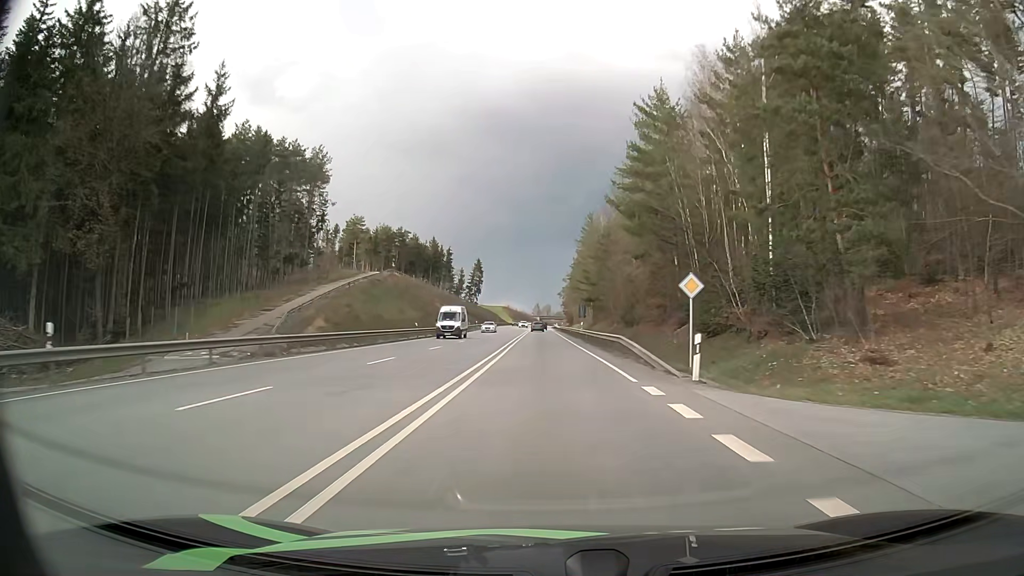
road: primary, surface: asphalt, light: Day
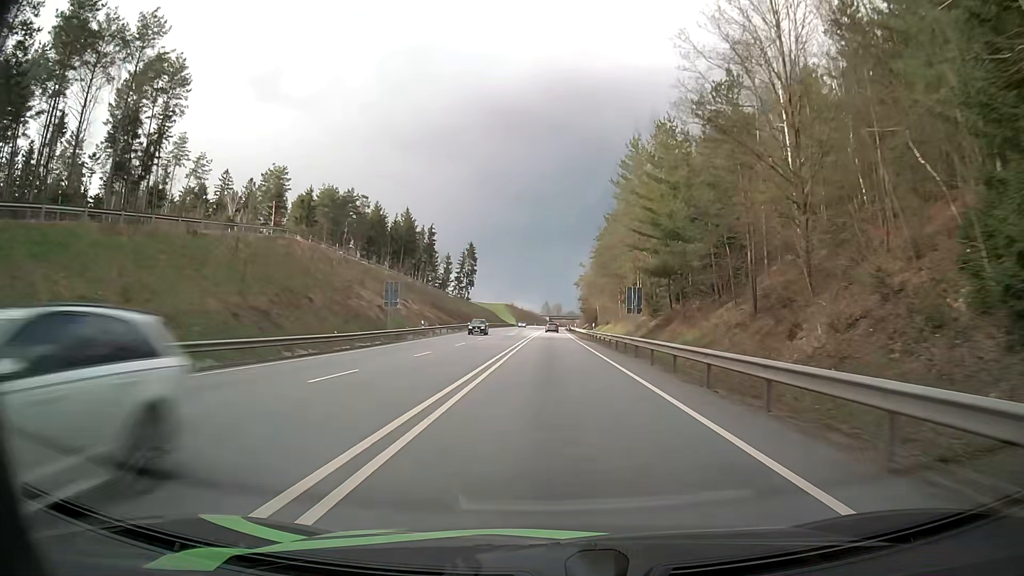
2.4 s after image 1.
(-0.5, +54.2) m; -1°
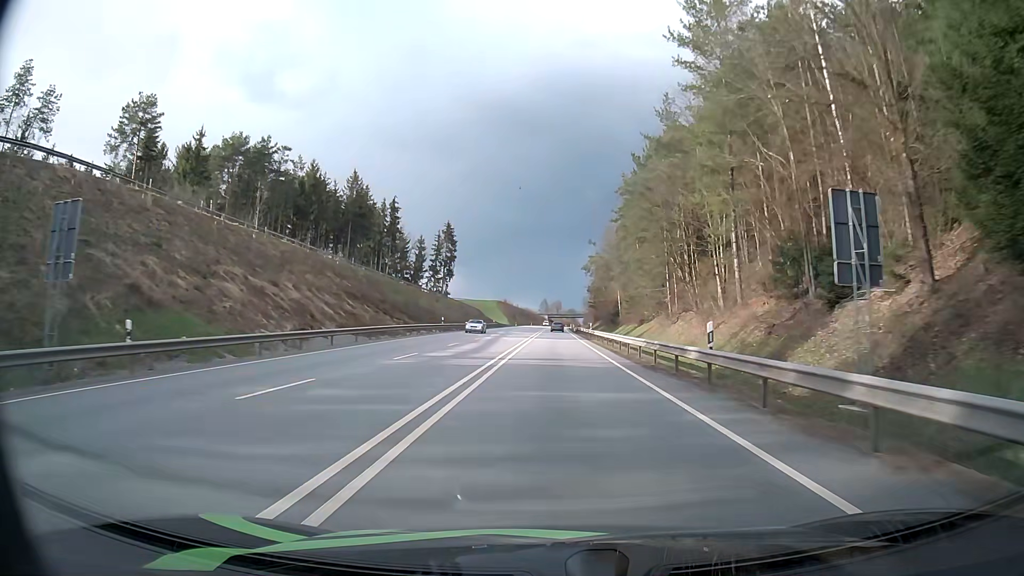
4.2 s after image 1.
(+0.1, +39.7) m; 0°
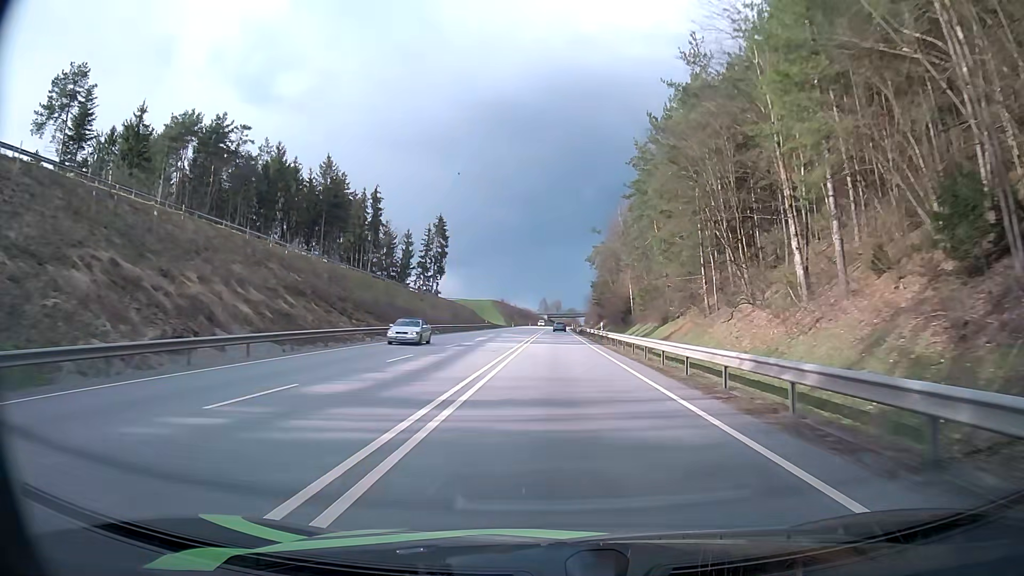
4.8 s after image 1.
(0.0, +13.2) m; 0°
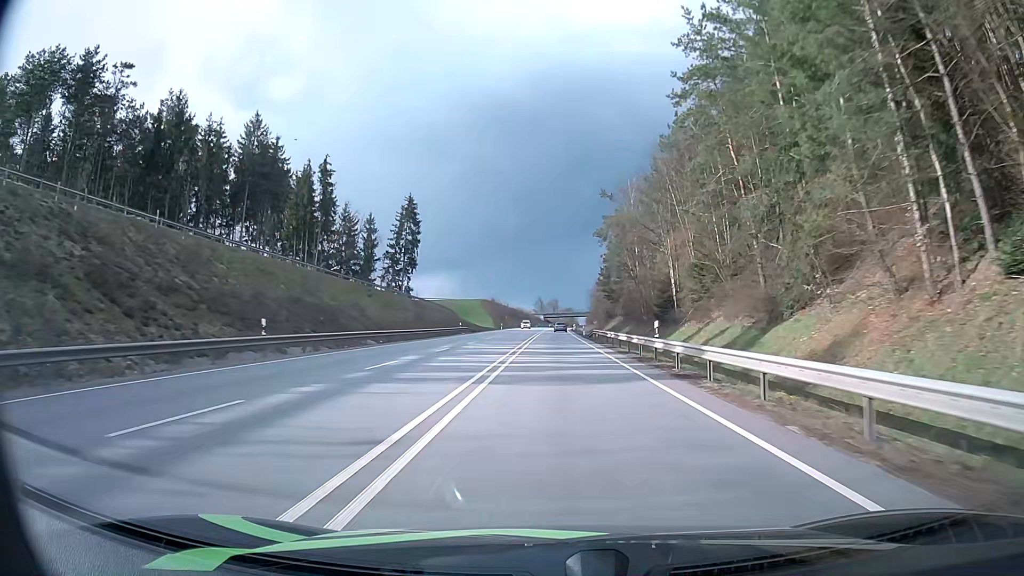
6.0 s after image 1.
(+0.1, +26.6) m; 0°
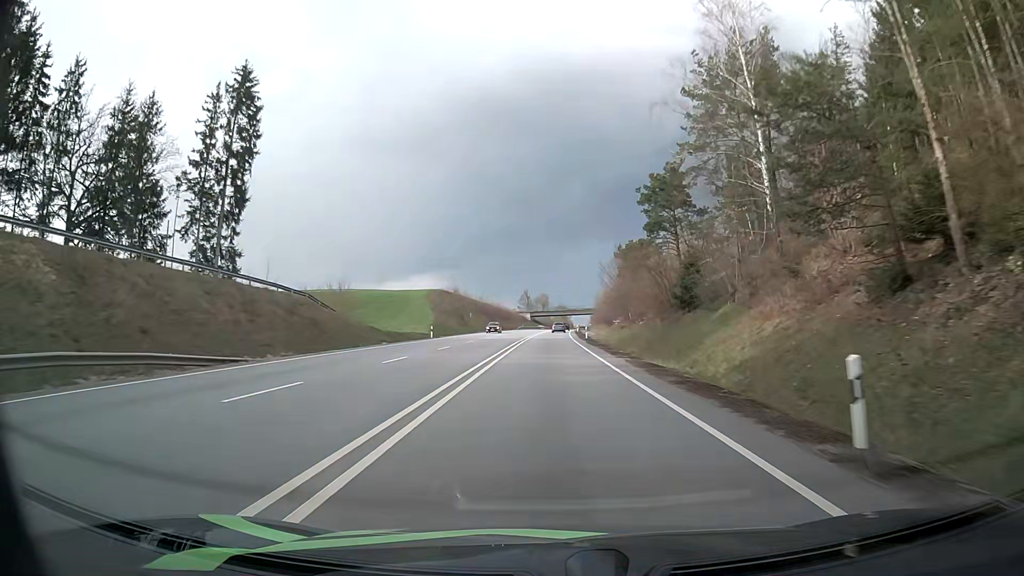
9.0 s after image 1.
(+0.5, +67.6) m; +1°
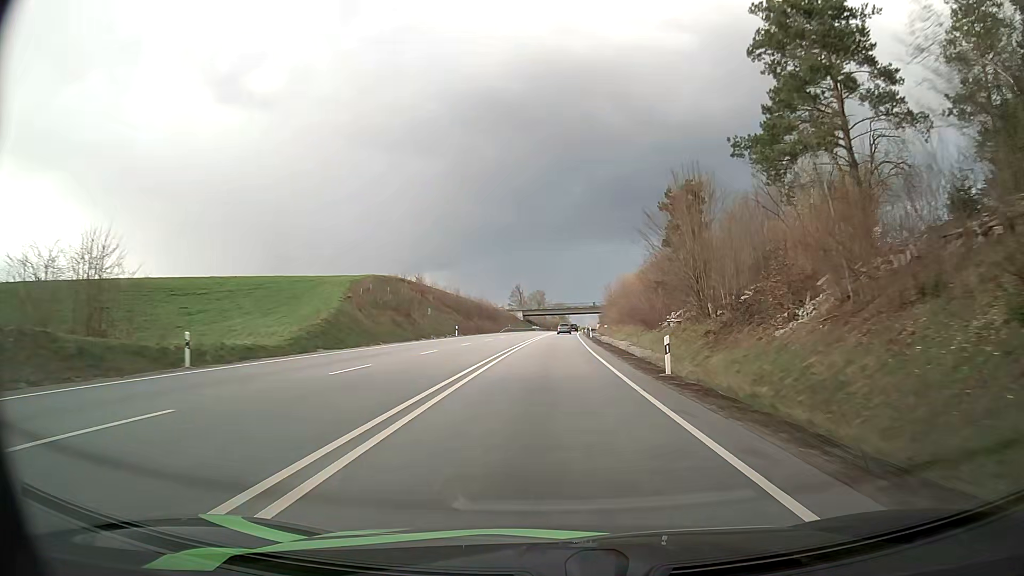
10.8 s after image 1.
(0.0, +41.3) m; 0°
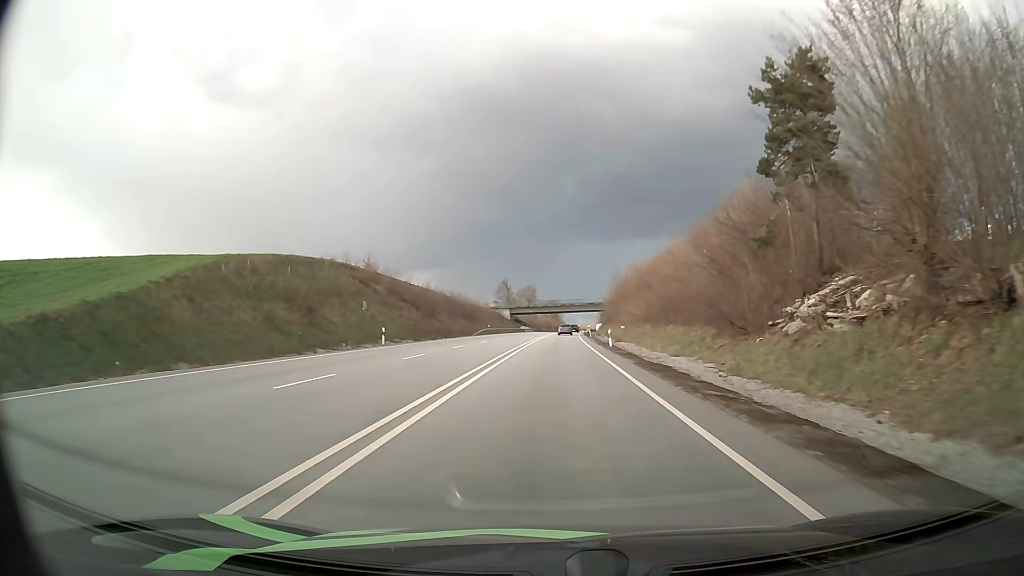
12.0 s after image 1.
(+0.1, +27.9) m; +1°
(0, +10) (0, +20) (0, +30) (+1, +40) (+1, +50) (+1, +60) (+1, +70) (+2, +80) (+2, +90) (+2, +100) m
